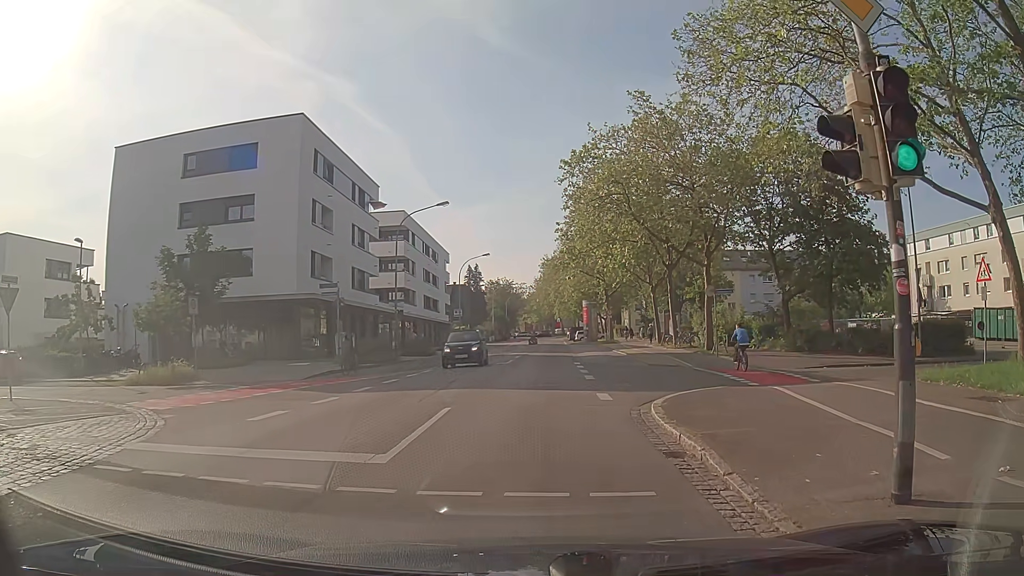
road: secondary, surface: asphalt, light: Day
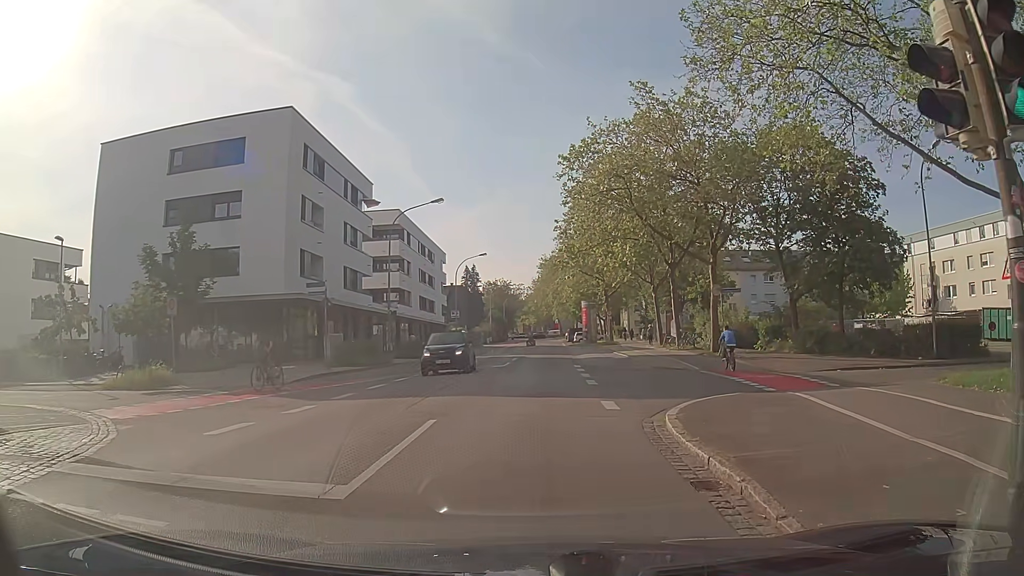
(+0.1, +1.6) m; +2°
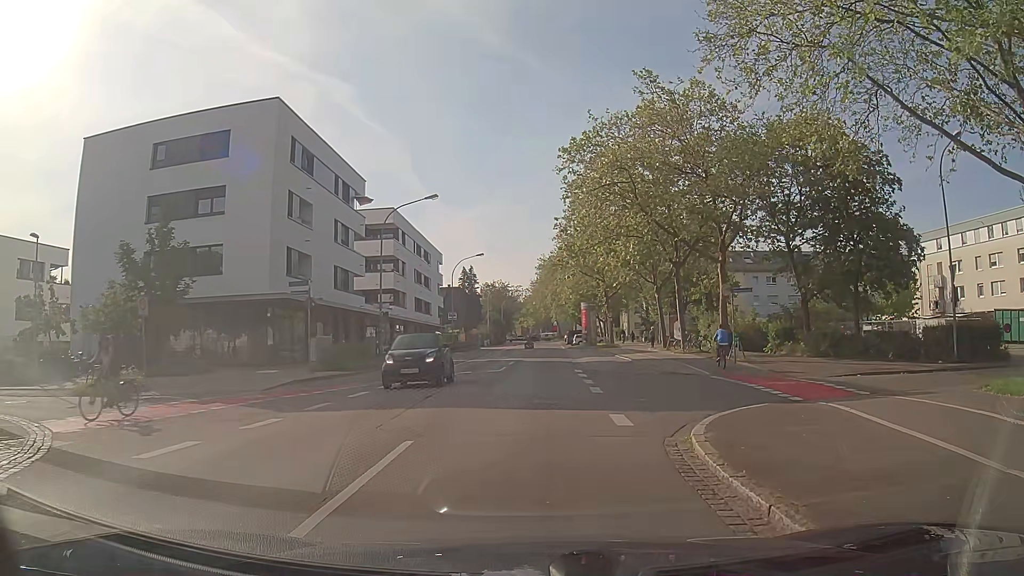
(0.0, +1.9) m; +1°
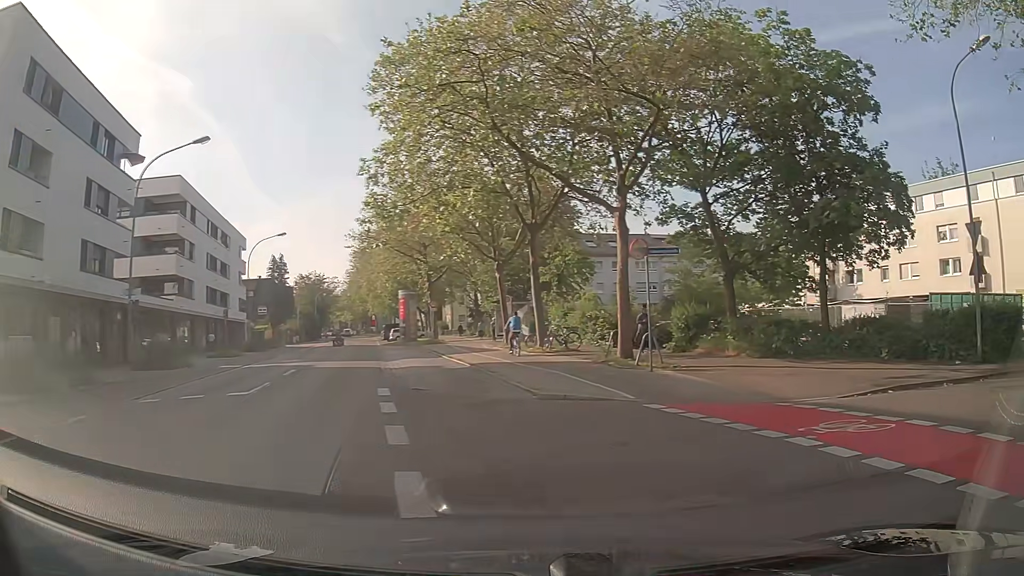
(+0.4, +11.5) m; +16°
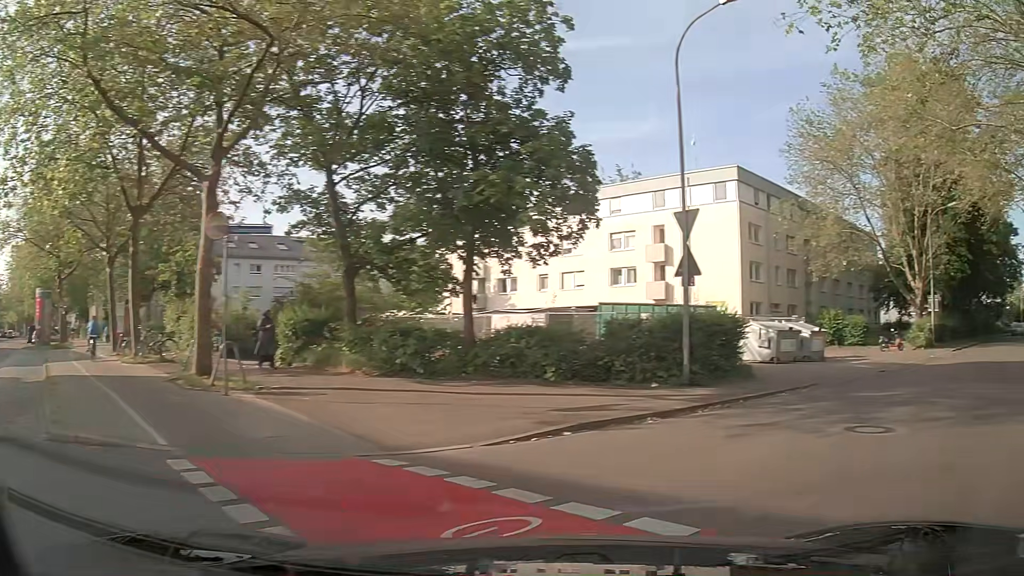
(+1.1, +4.6) m; +30°
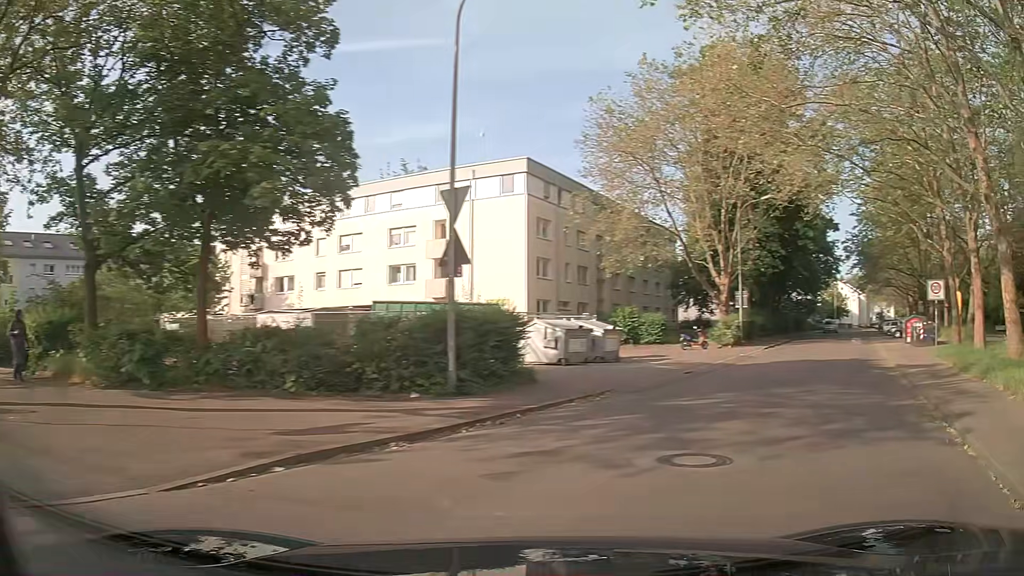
(+0.4, +2.6) m; +17°
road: residential
